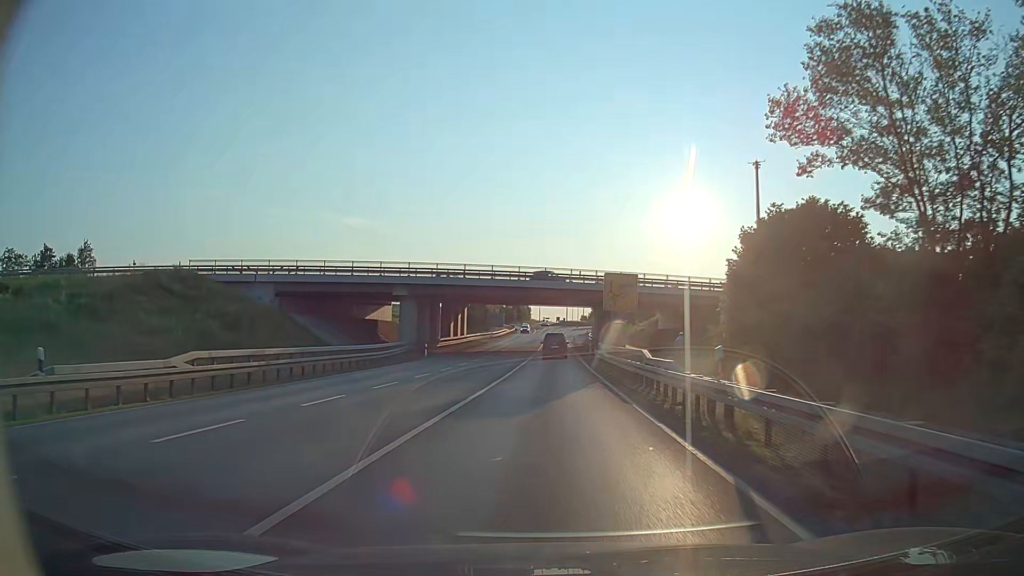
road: primary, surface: asphalt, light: Day
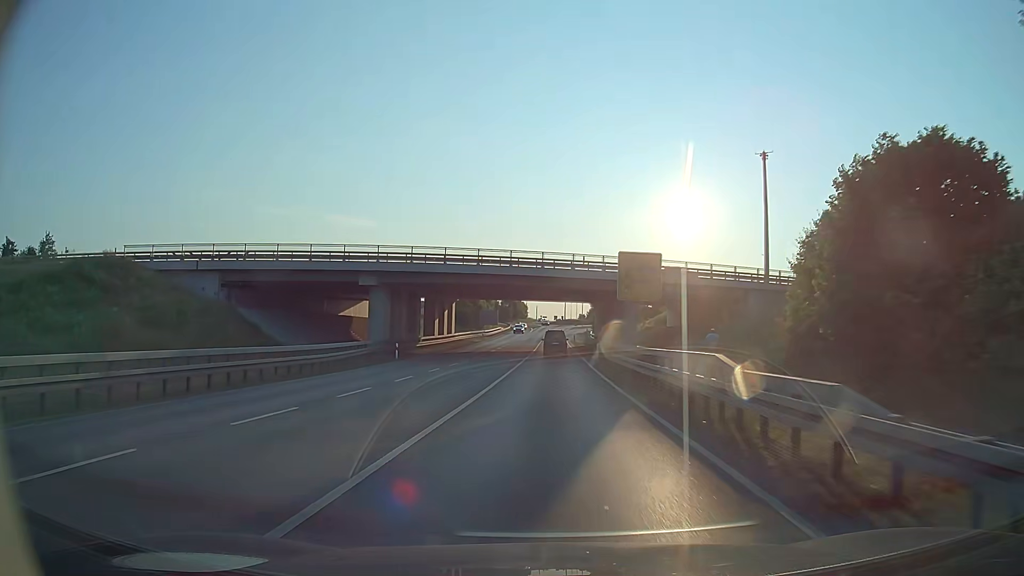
(0.0, +9.8) m; 0°
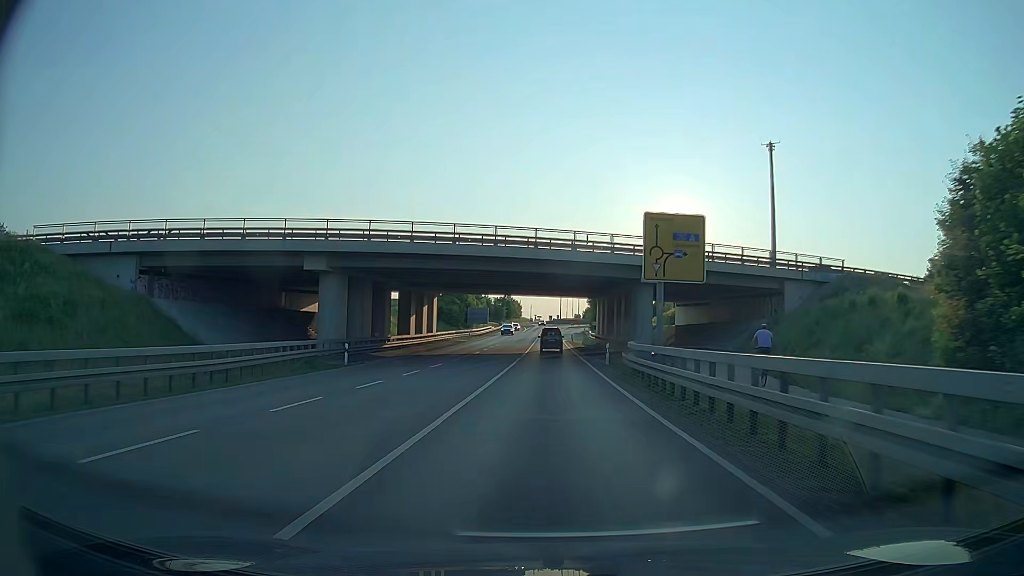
(0.0, +10.4) m; 0°
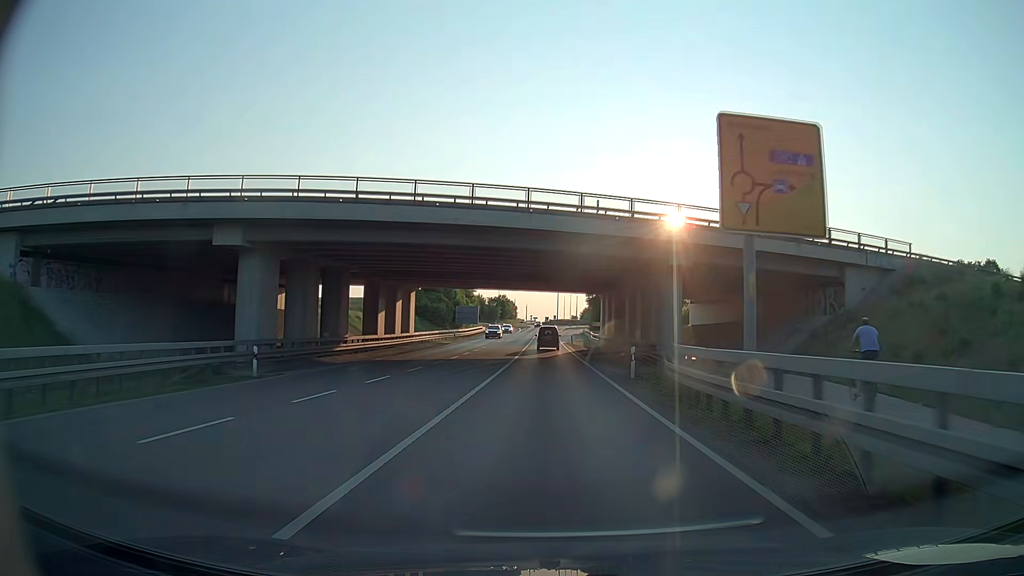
(0.0, +10.7) m; 0°
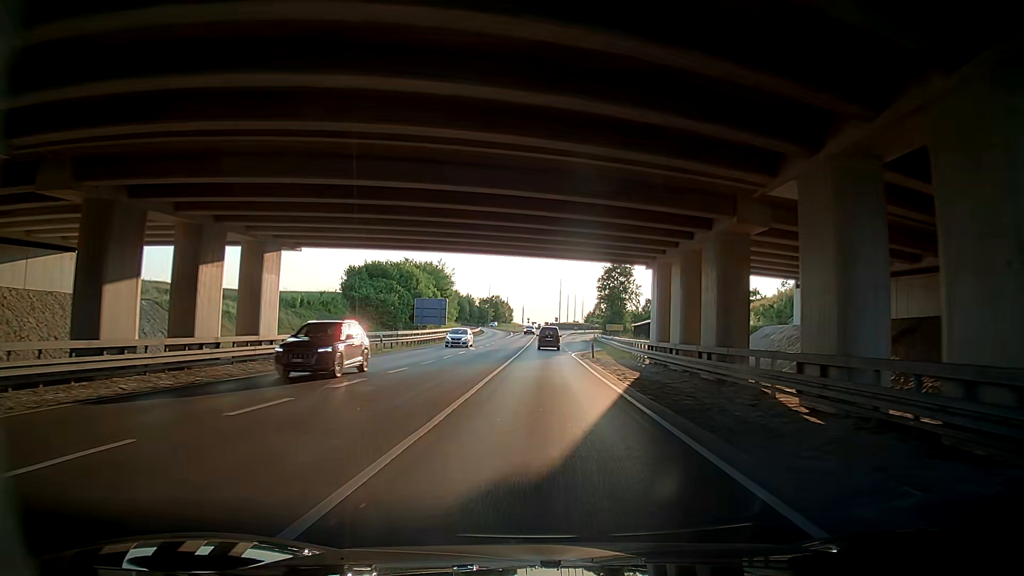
(+0.1, +33.3) m; 0°
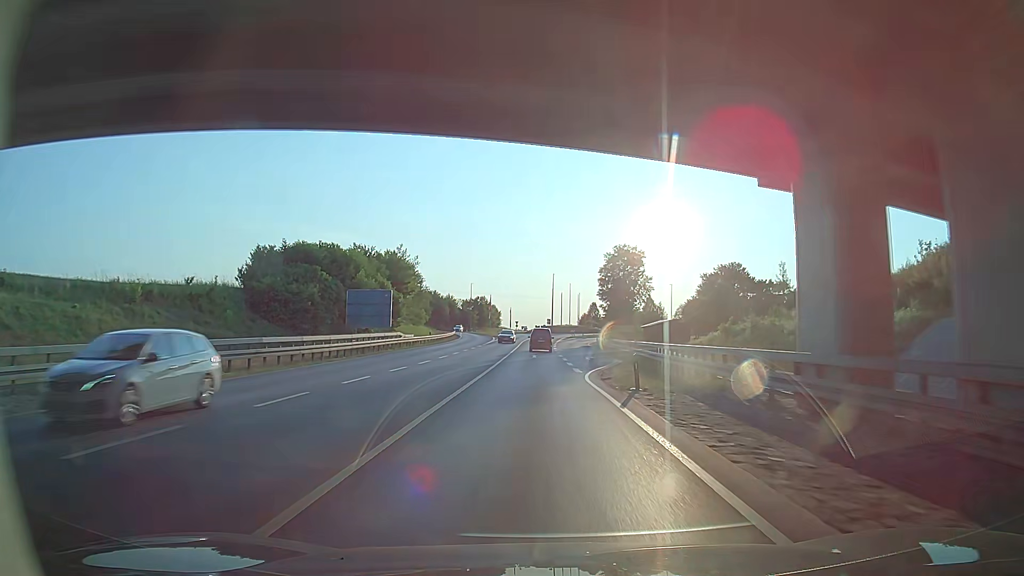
(+0.7, +22.3) m; +2°
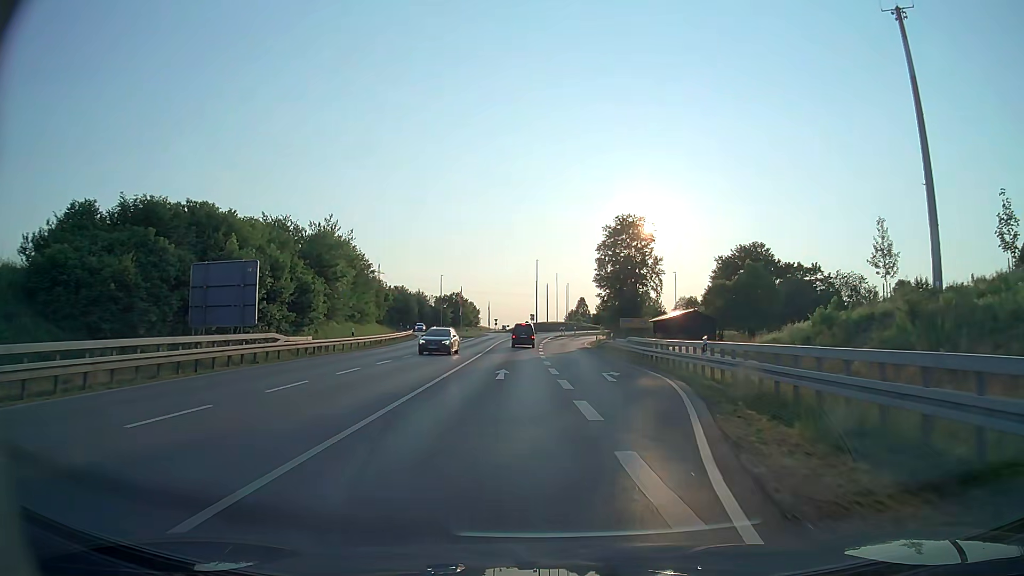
(-0.7, +21.5) m; 0°
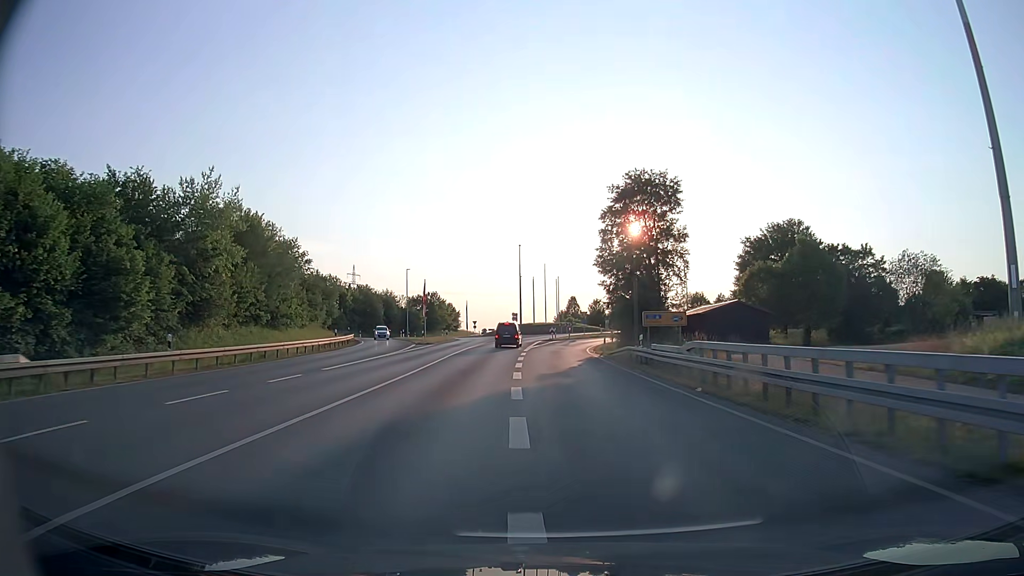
(+0.4, +20.5) m; +2°
(0, +10) (0, +20) (0, +30) (0, +40) (+1, +50) (+3, +60) (+6, +69) (+11, +78) (+17, +86) (+25, +92) m
